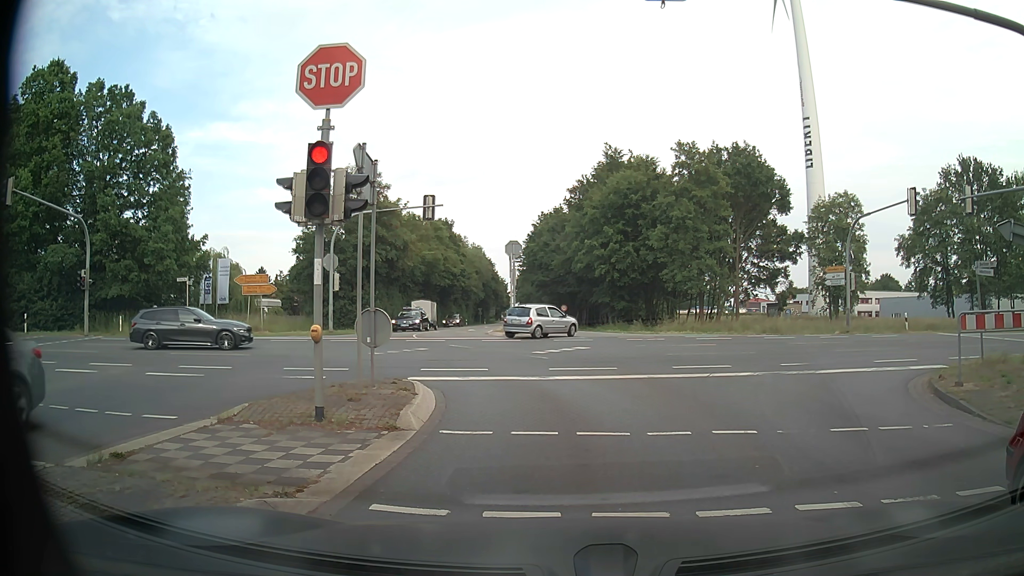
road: tertiary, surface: asphalt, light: Day
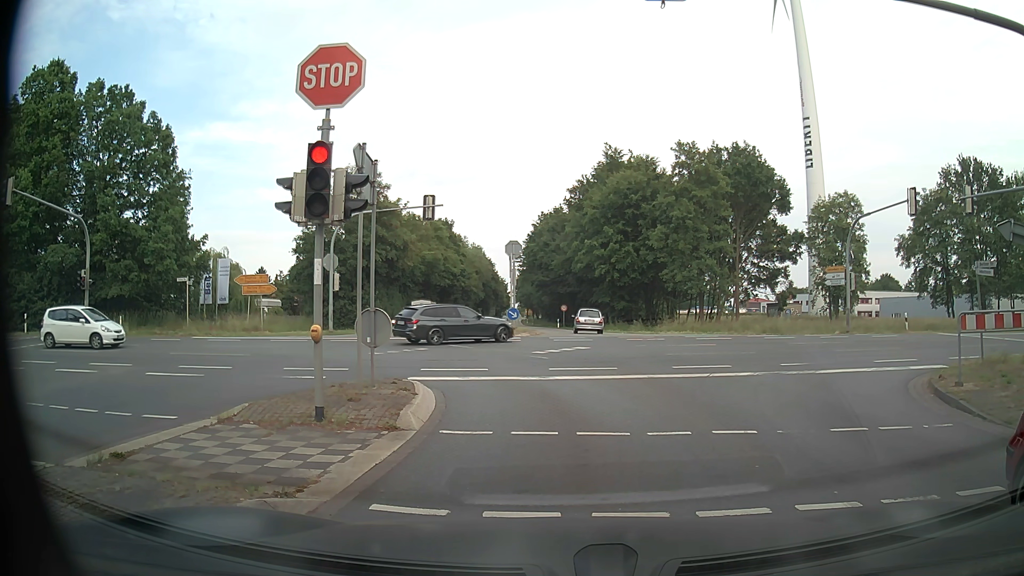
(0.0, 0.0) m; 0°
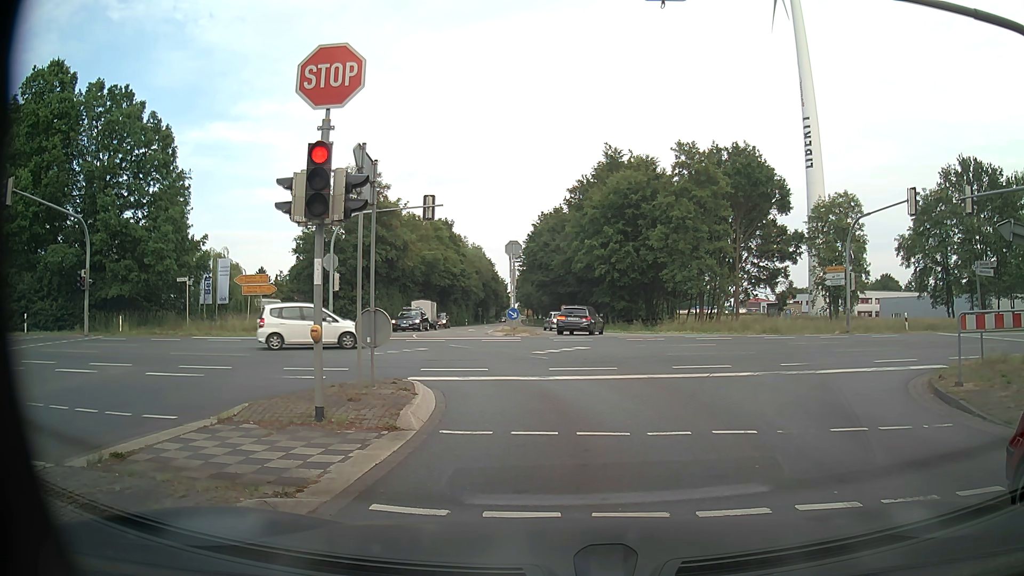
(0.0, 0.0) m; 0°
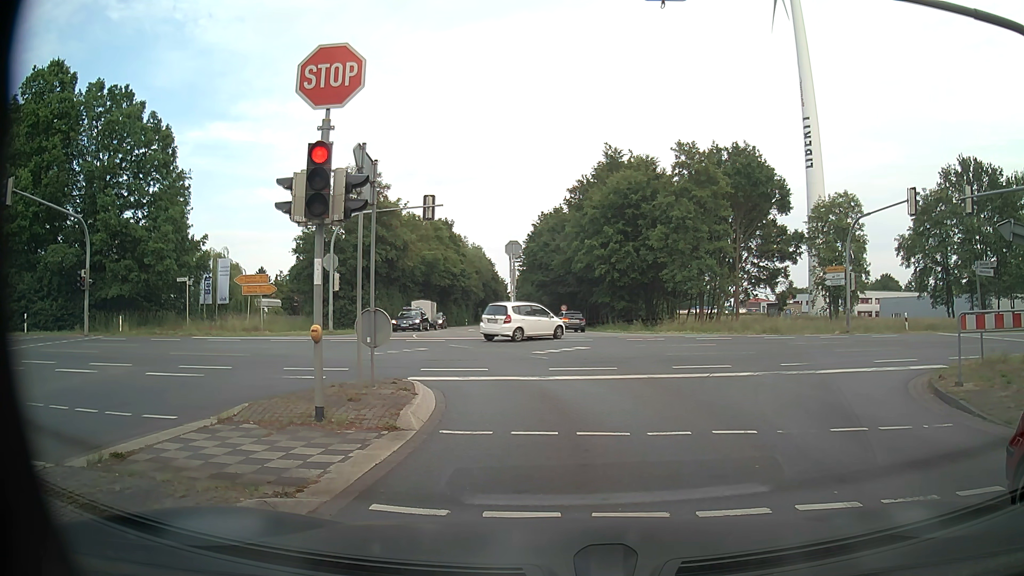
(0.0, 0.0) m; 0°
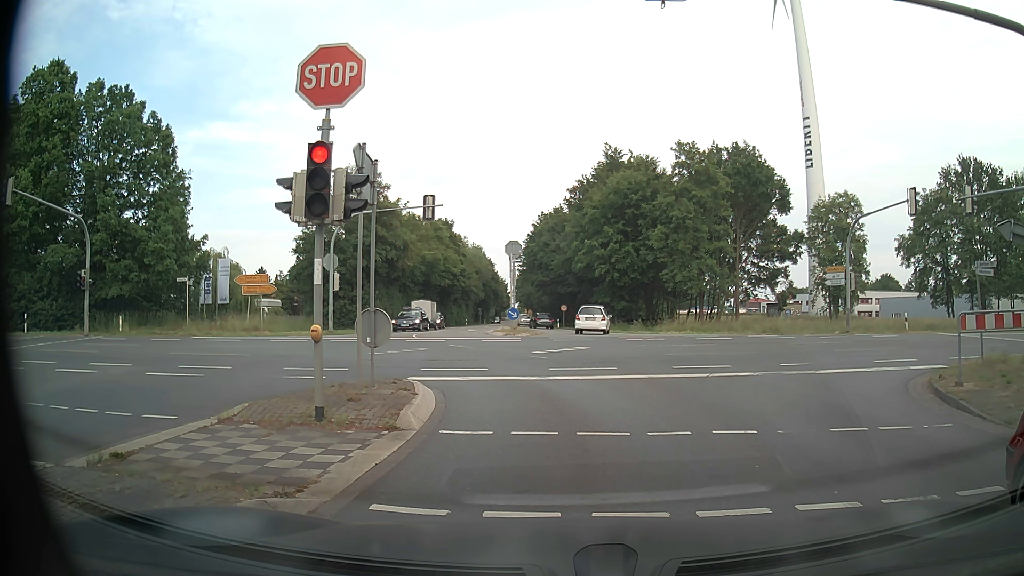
(0.0, 0.0) m; 0°
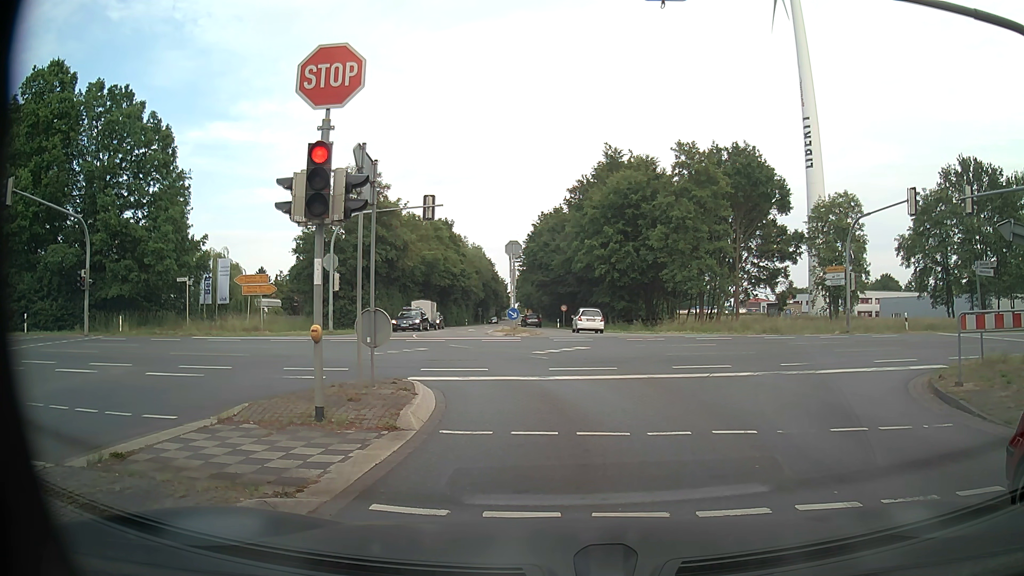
(0.0, 0.0) m; 0°
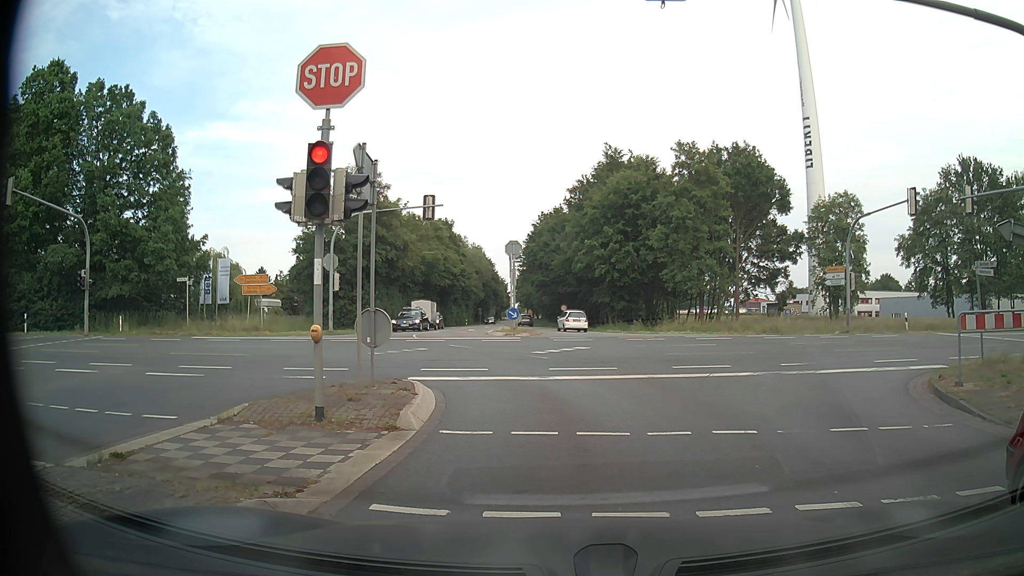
(0.0, 0.0) m; 0°
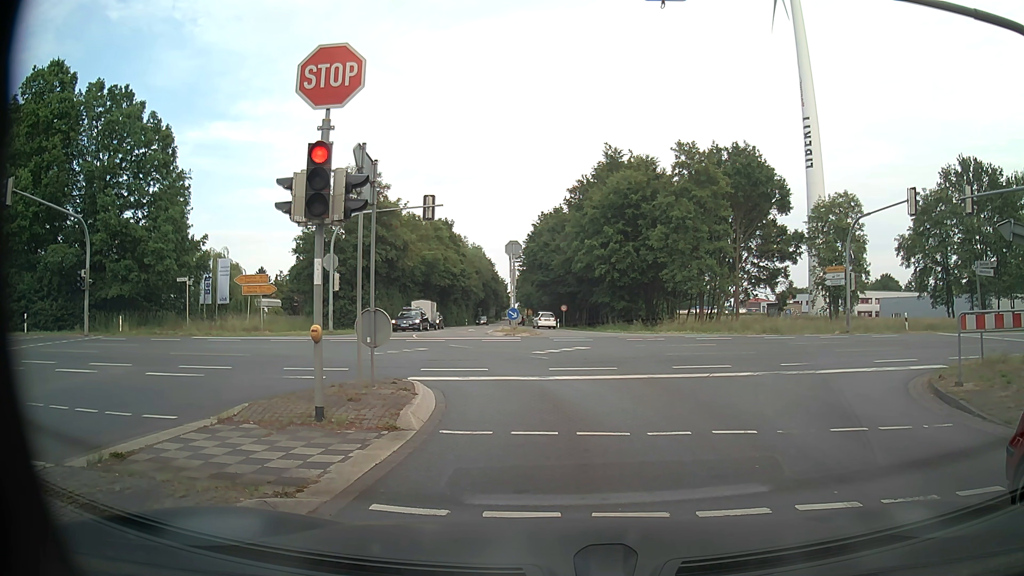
(0.0, 0.0) m; 0°
(0, +10) (-3, +20) (-11, +25) (-21, +25) (-30, +23) (-40, +21) (-50, +18) (-60, +16) (-69, +14) (-79, +12) m
